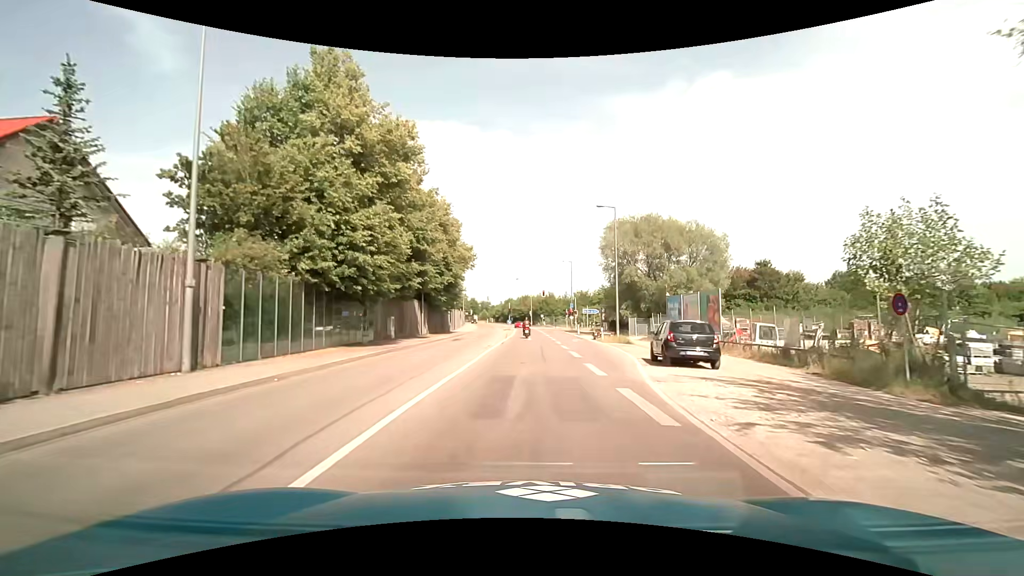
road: secondary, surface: asphalt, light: Day
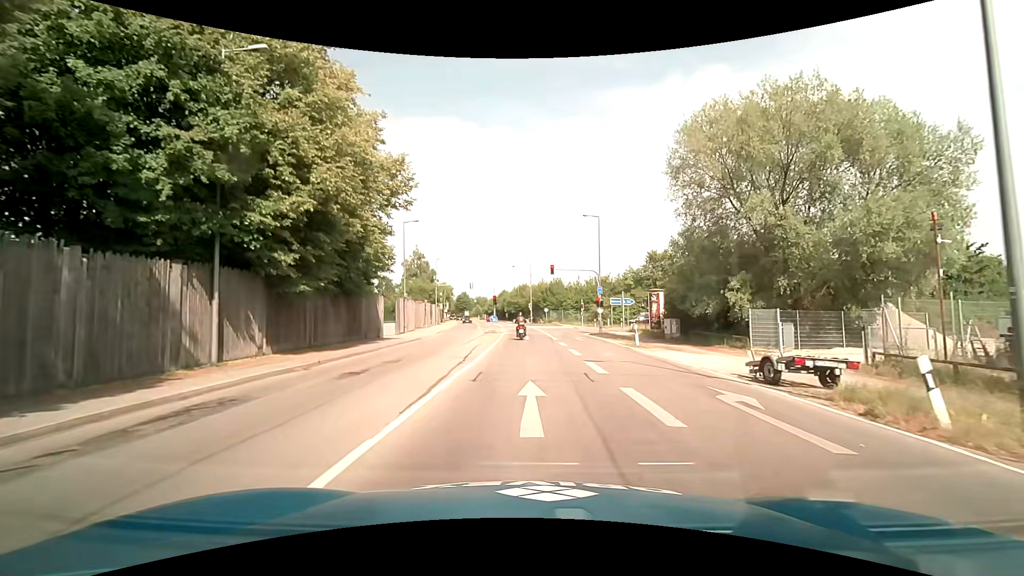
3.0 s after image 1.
(+0.2, +30.0) m; 0°
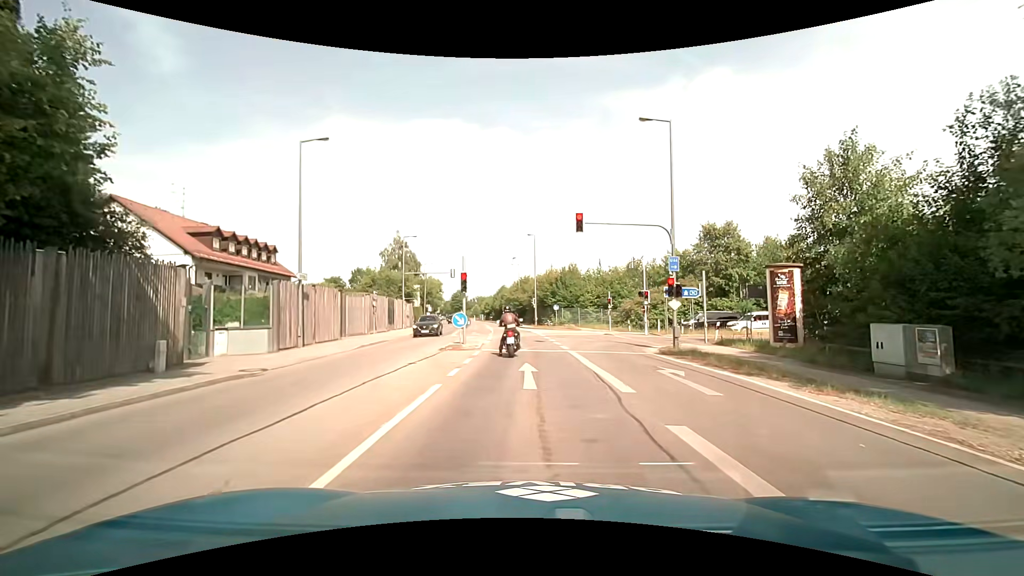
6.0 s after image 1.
(+0.2, +21.2) m; +1°
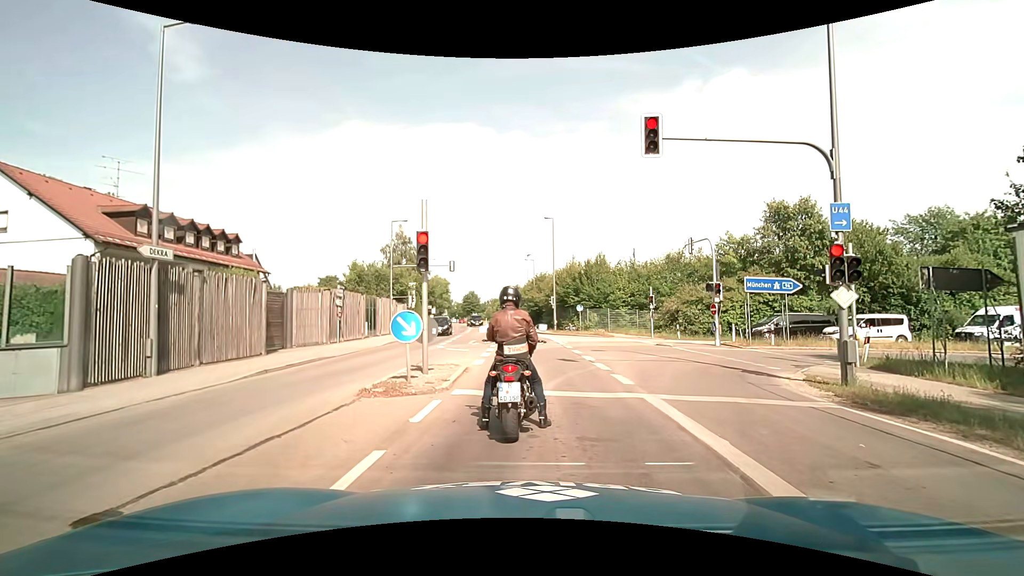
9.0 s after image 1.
(-0.2, +10.3) m; -1°
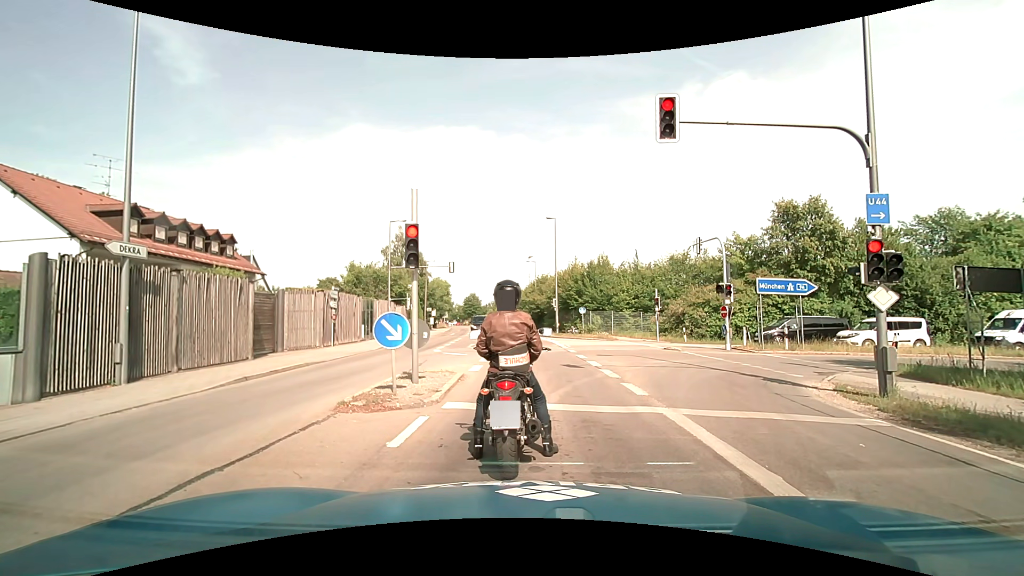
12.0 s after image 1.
(0.0, +1.1) m; 0°
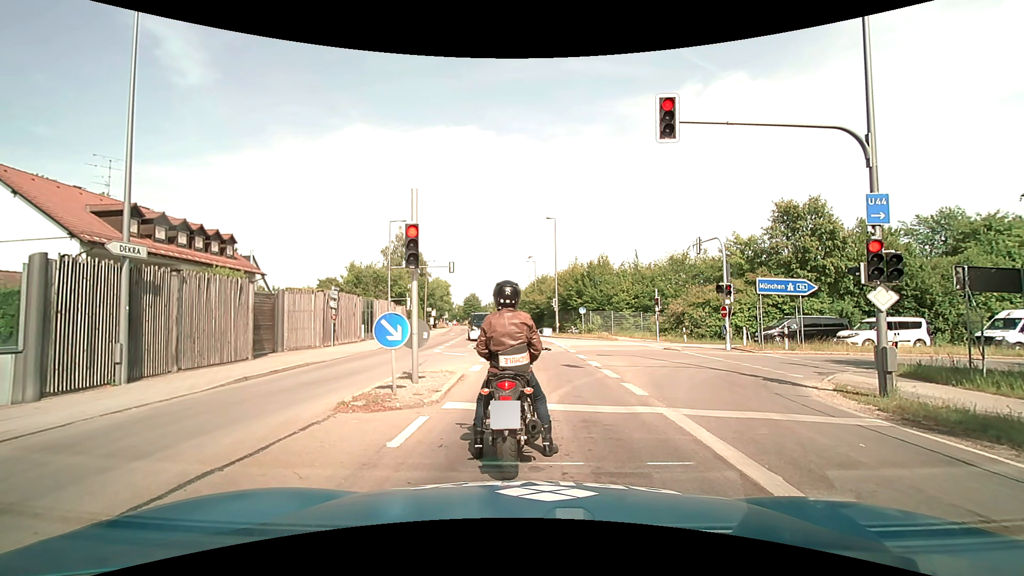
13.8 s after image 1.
(0.0, 0.0) m; 0°
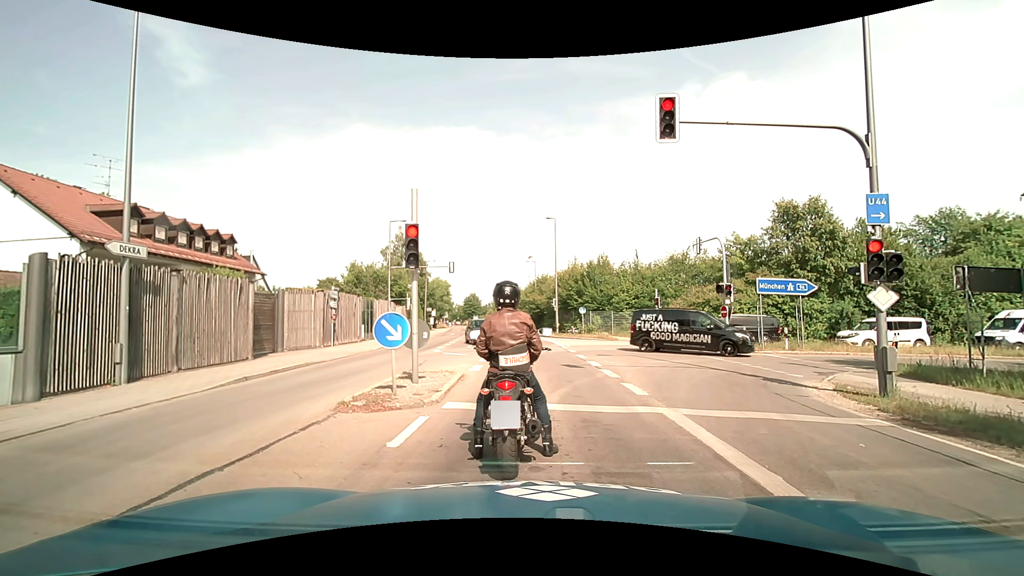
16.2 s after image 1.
(0.0, 0.0) m; 0°
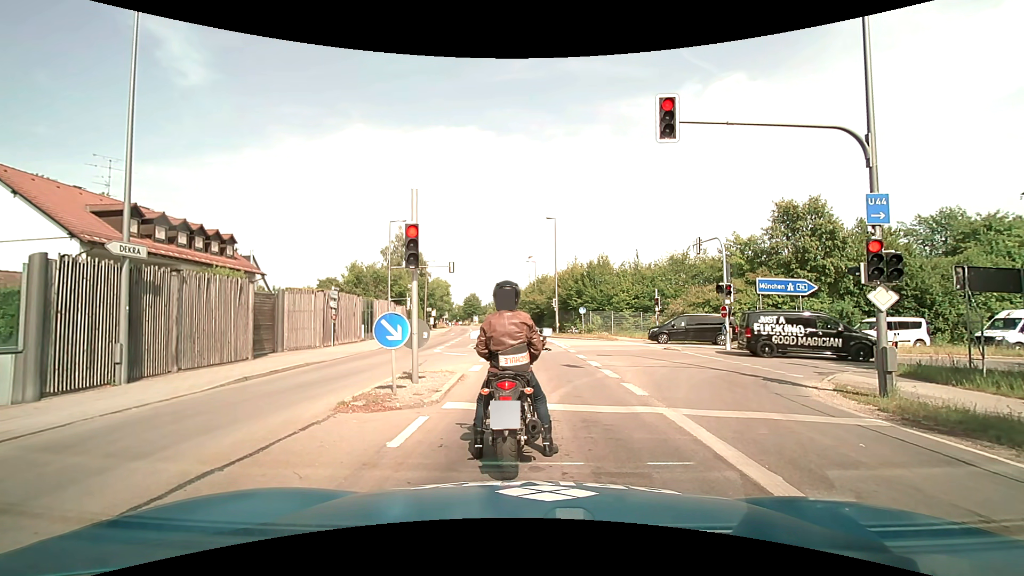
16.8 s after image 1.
(0.0, 0.0) m; 0°
(0, +10) (0, +20) (-1, +30) (-1, +40) (-2, +50) (-3, +60) (-4, +70) (-6, +80) (-8, +89) (-10, +99) m
